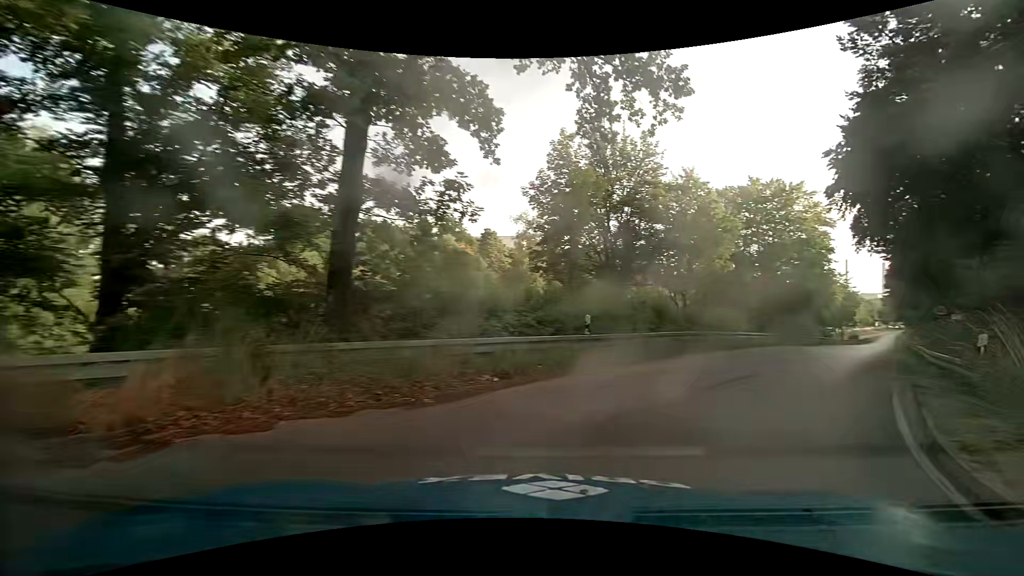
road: trunk_link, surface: asphalt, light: Day
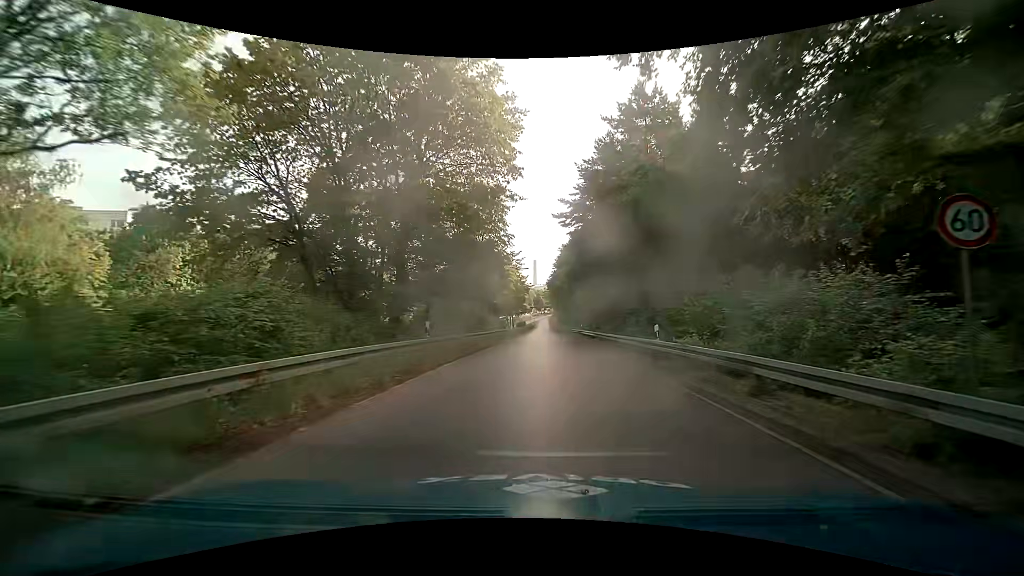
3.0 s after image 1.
(+11.0, +22.7) m; +34°
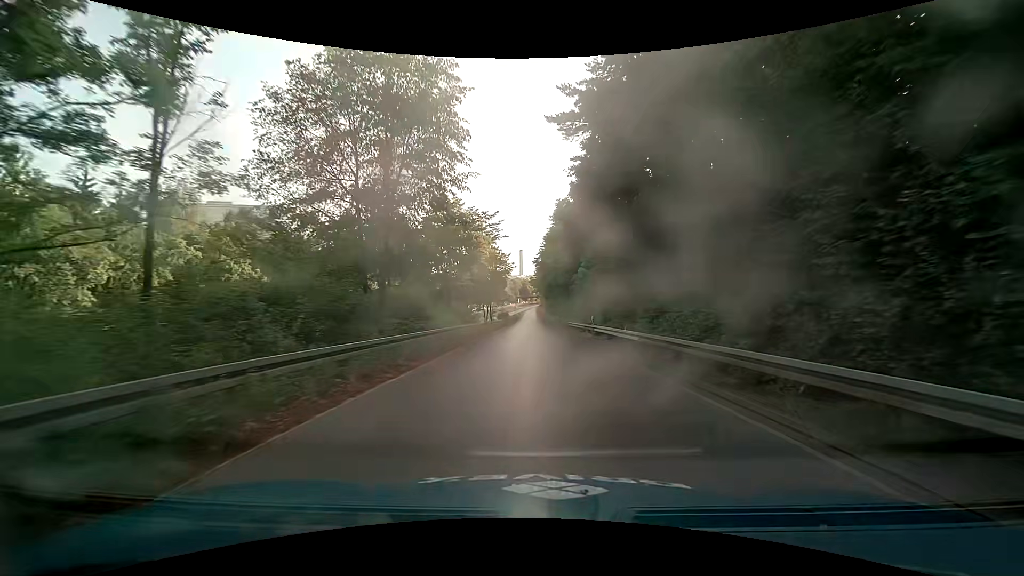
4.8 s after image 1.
(+0.4, +20.3) m; +2°
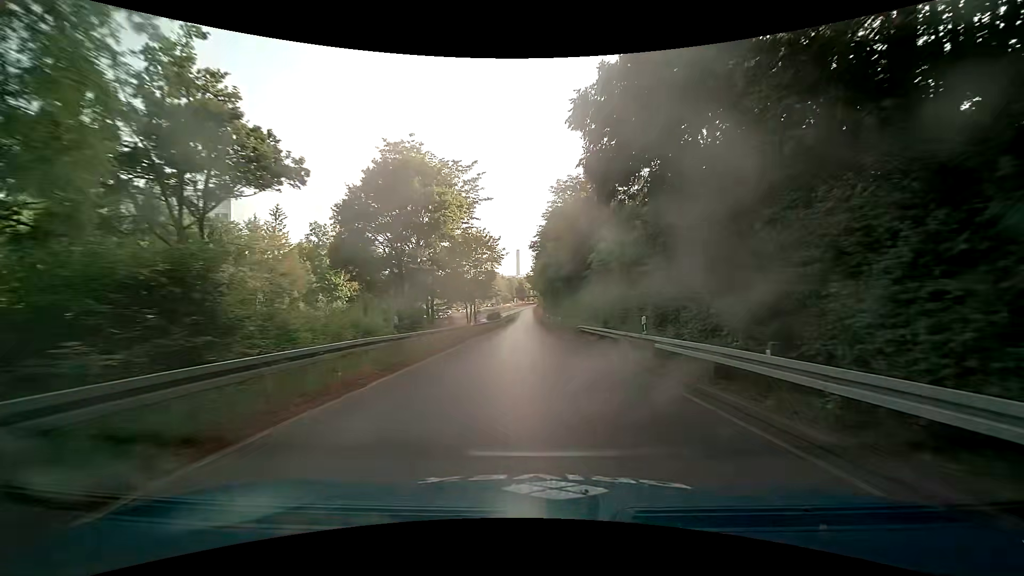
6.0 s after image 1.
(0.0, +15.6) m; 0°
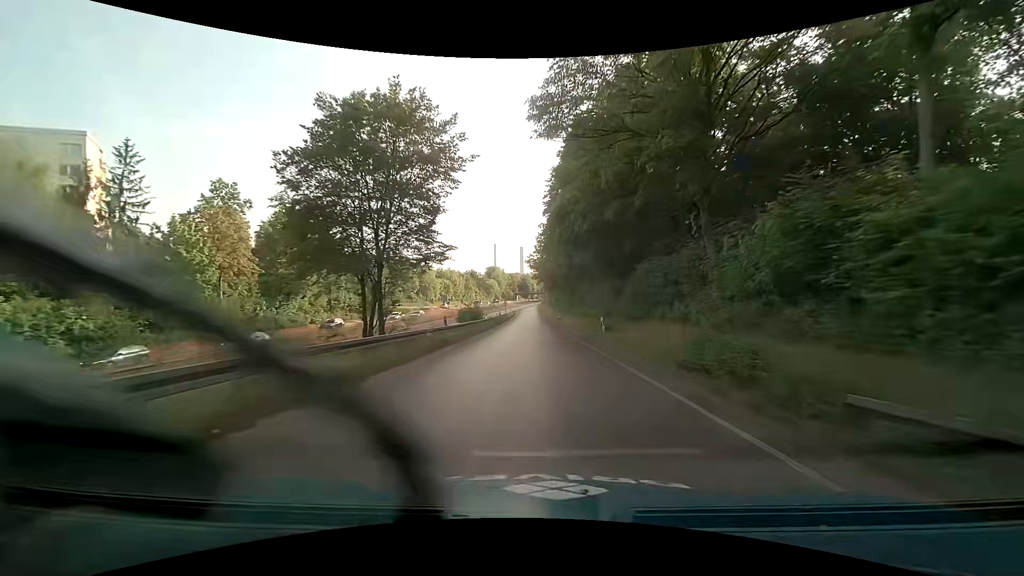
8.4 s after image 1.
(-0.1, +34.7) m; 0°
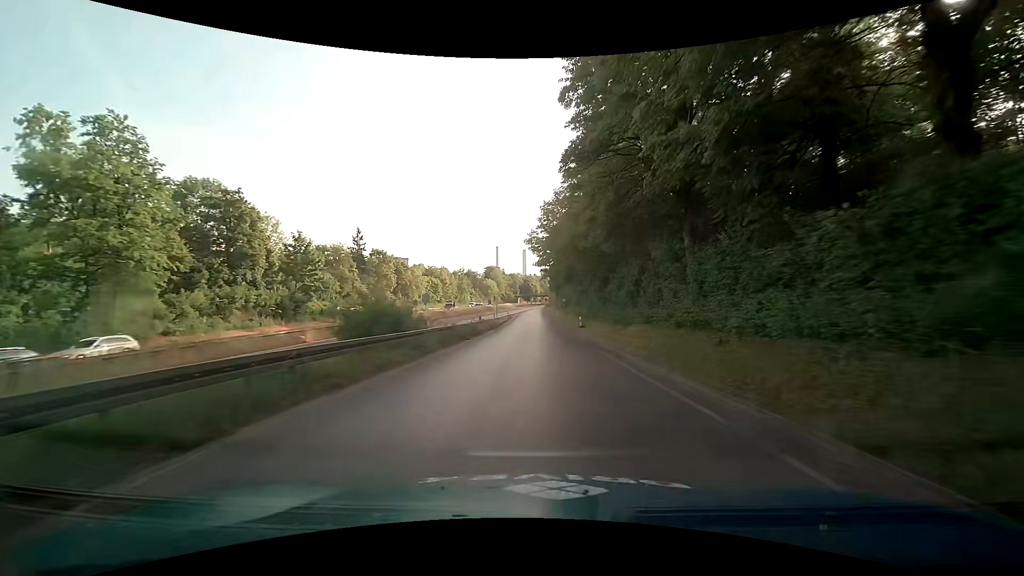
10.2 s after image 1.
(-0.2, +28.4) m; 0°
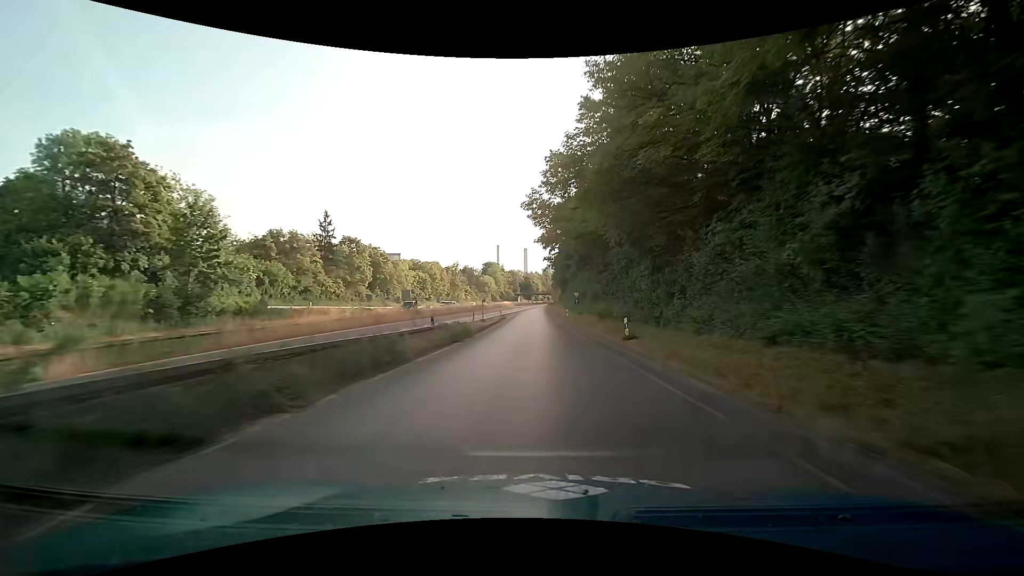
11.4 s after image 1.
(-0.1, +19.5) m; -1°
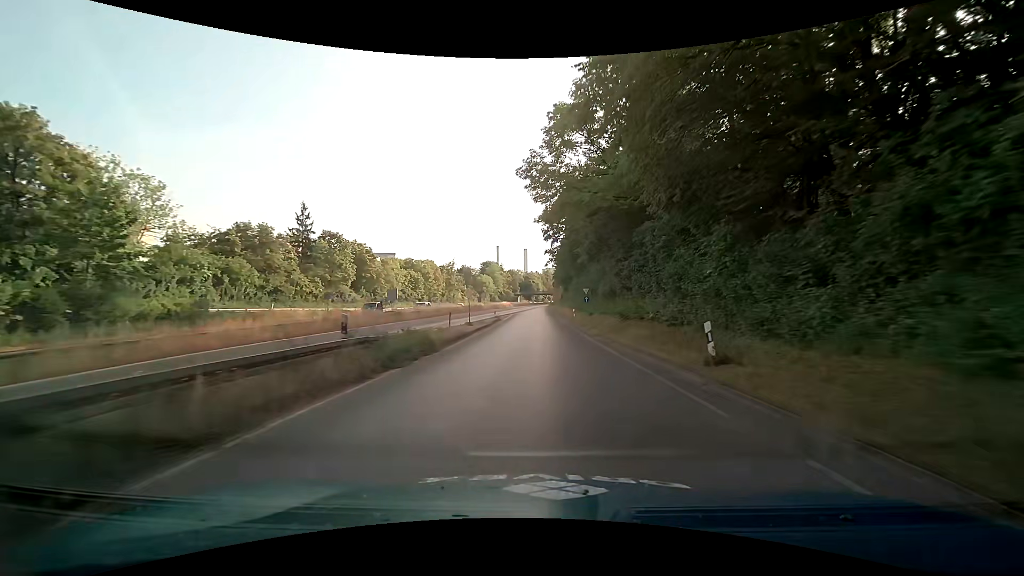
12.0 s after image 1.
(+0.1, +9.8) m; +1°
